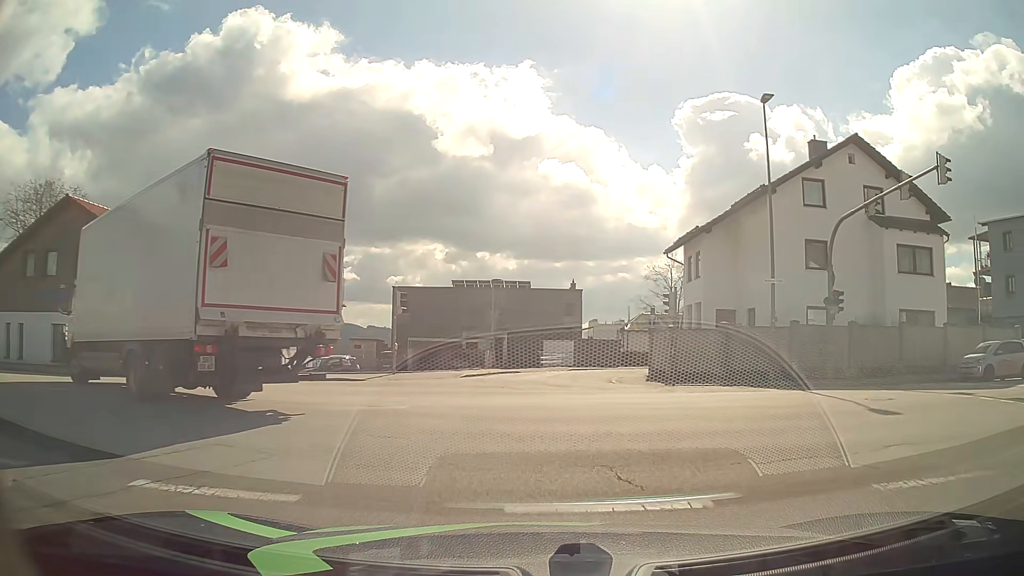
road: tertiary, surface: asphalt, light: Day
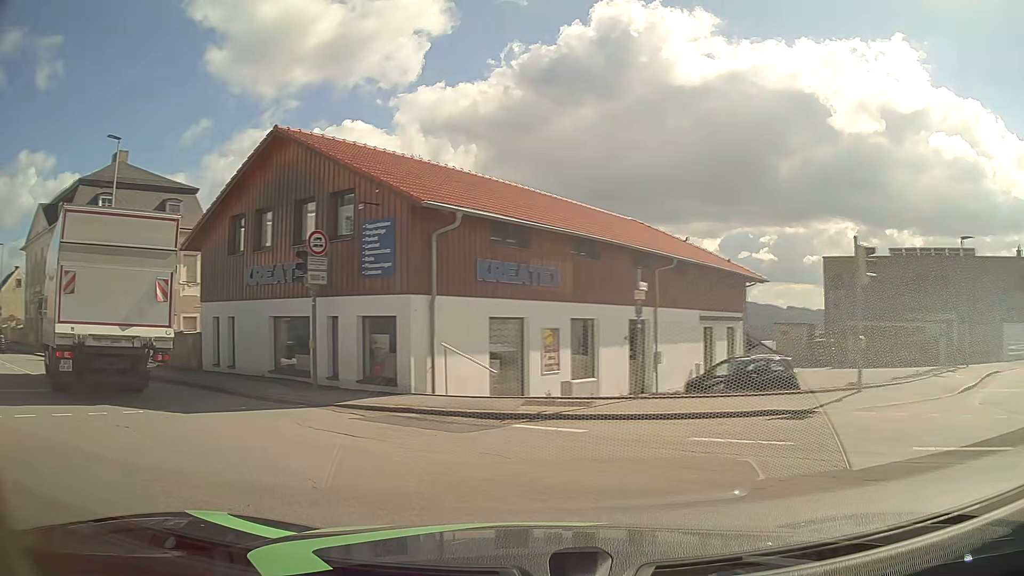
(-2.4, +11.5) m; -36°
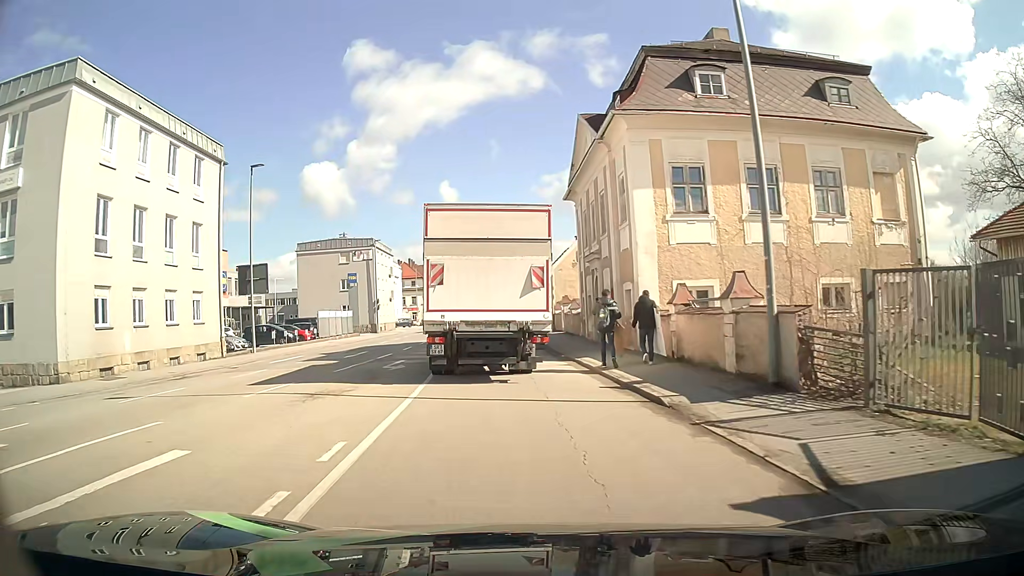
(-11.7, +16.8) m; -53°
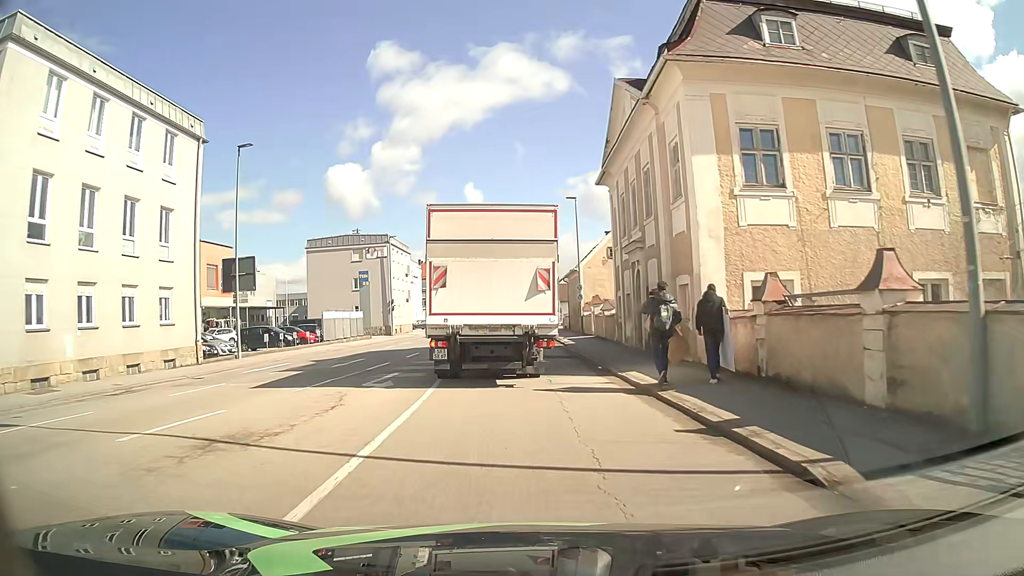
(-0.1, +4.9) m; -1°
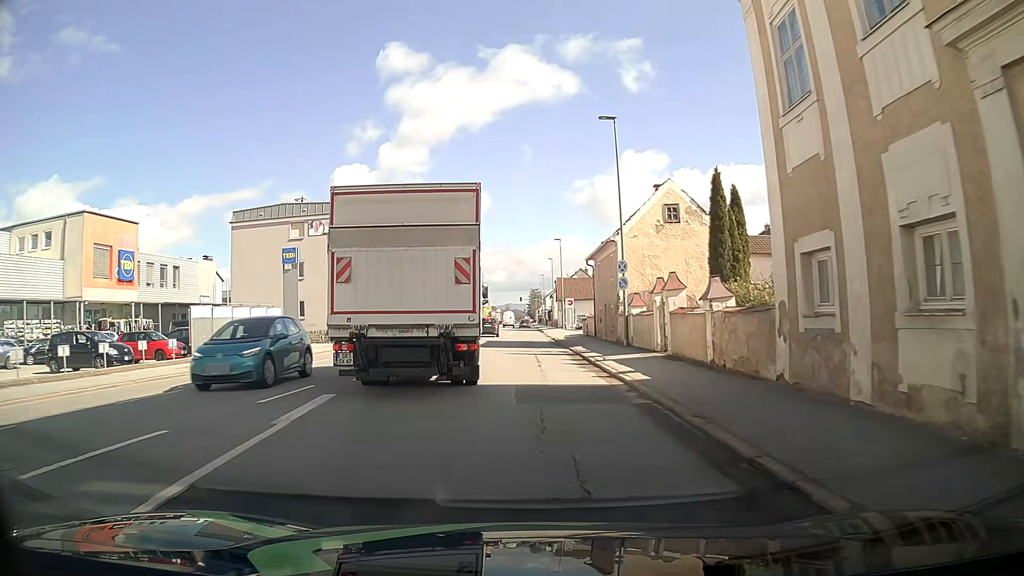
(-0.2, +20.8) m; -1°
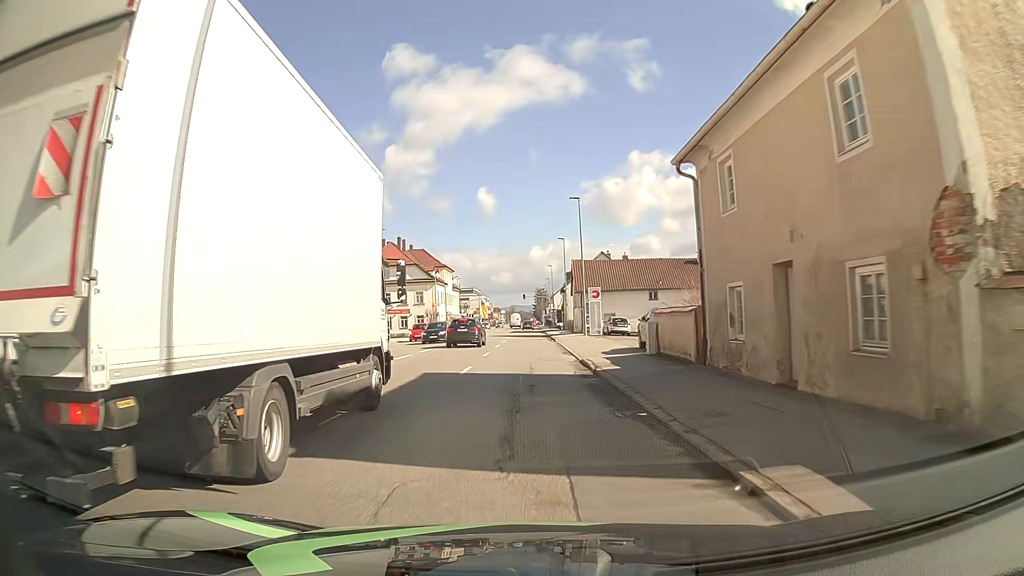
(+0.5, +27.0) m; +1°
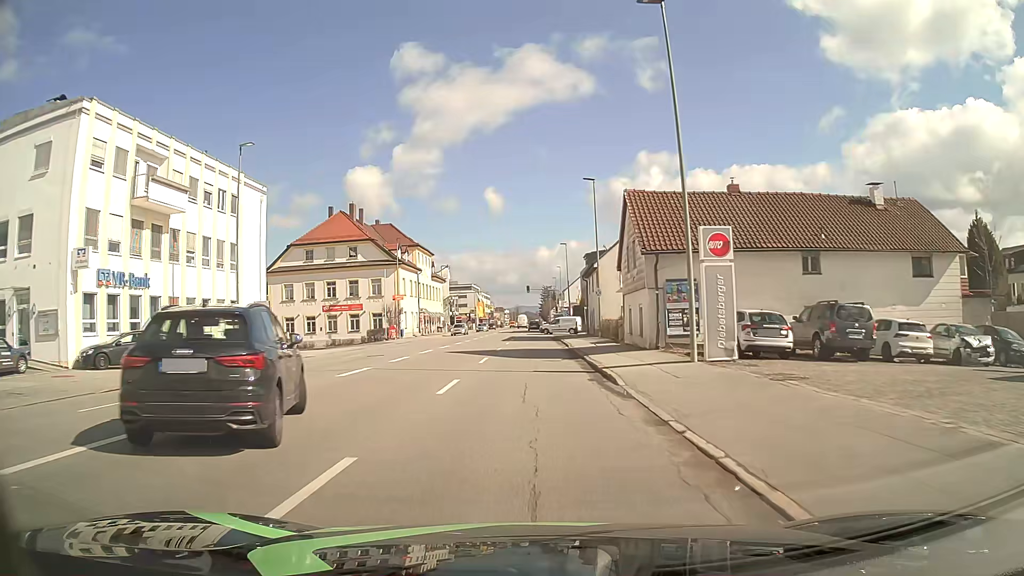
(-0.2, +32.2) m; -1°
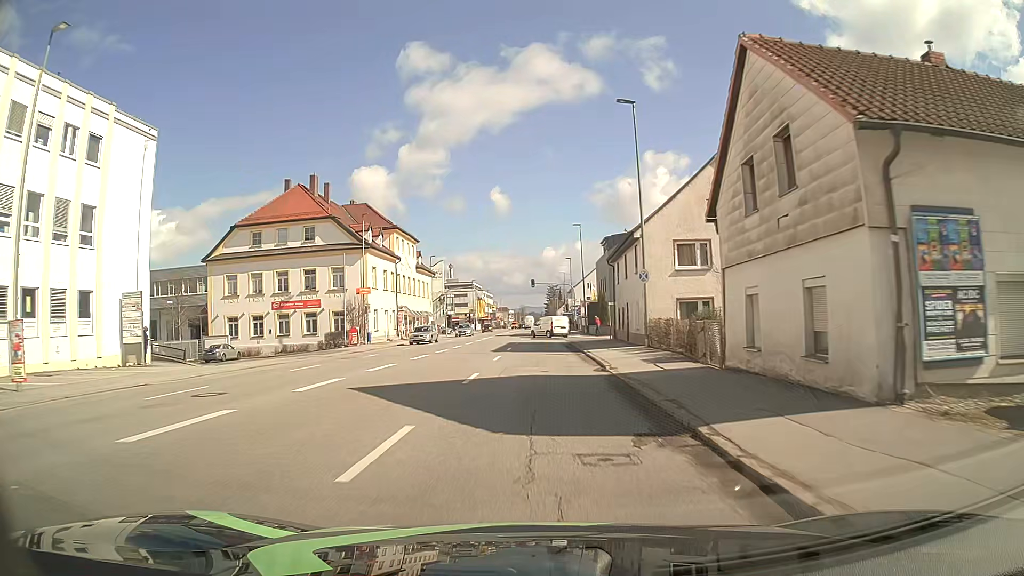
(0.0, +16.1) m; 0°
(0, +10) (0, +20) (0, +30) (0, +40) (0, +50) (-1, +60) (-2, +70) (-2, +80) (-2, +90) (-2, +100) m
